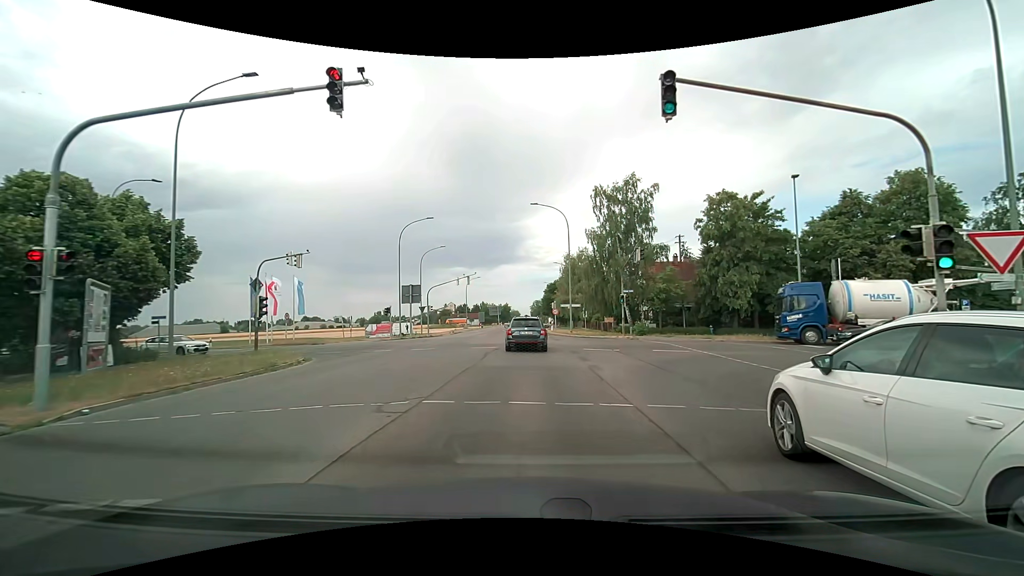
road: tertiary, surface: asphalt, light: Day
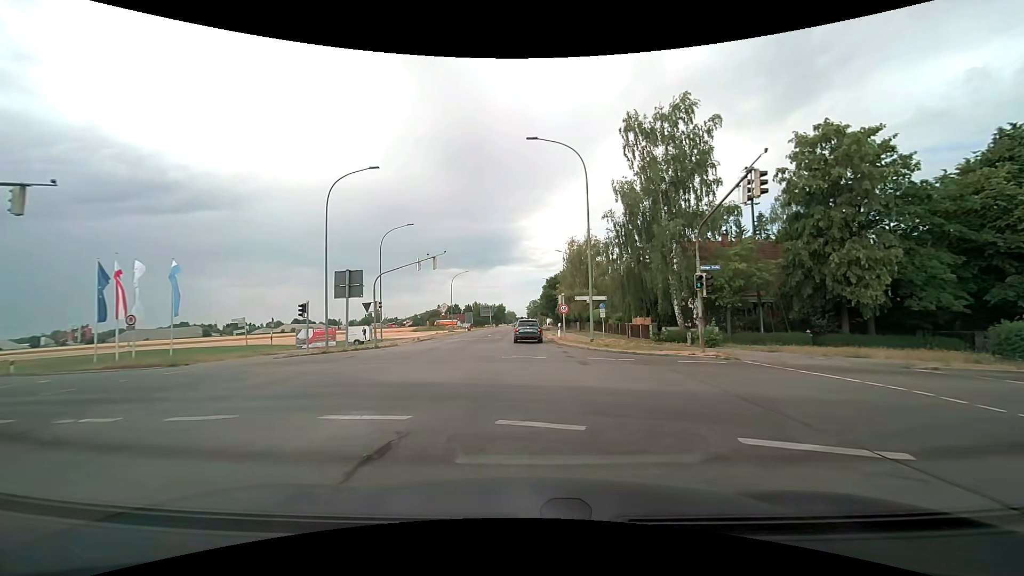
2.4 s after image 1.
(+0.3, +17.6) m; +1°
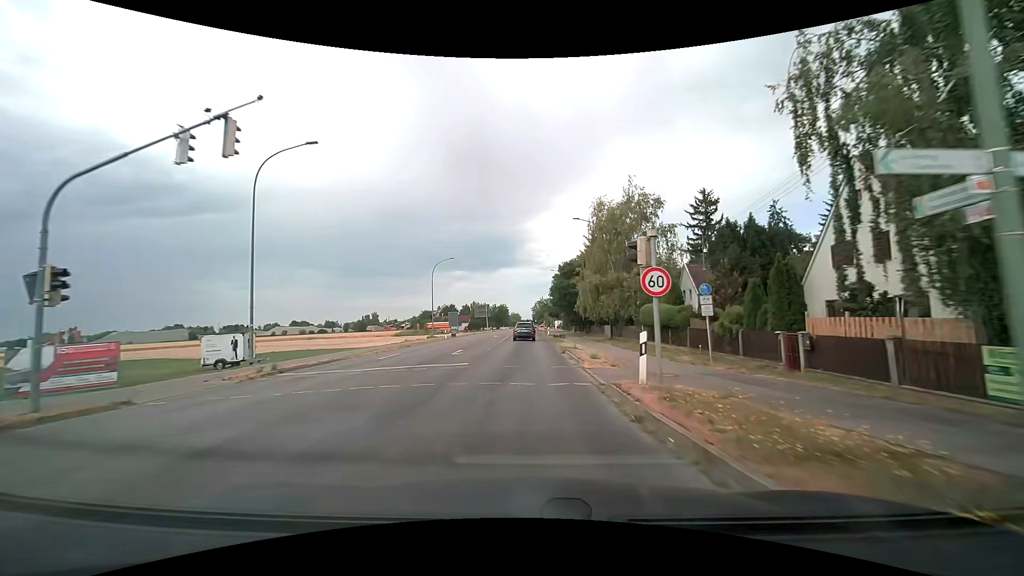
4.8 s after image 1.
(+0.1, +25.2) m; -1°
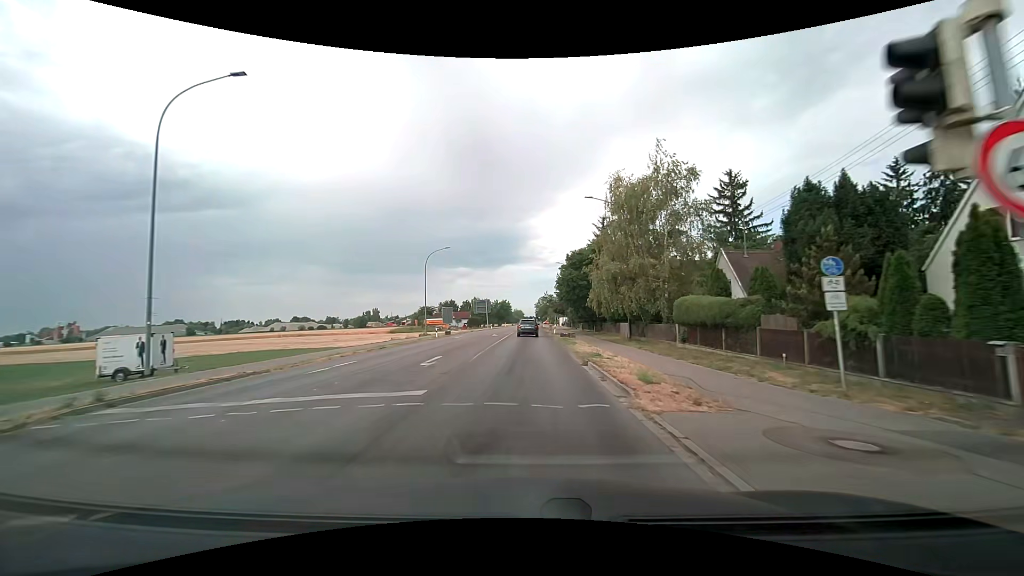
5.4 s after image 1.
(0.0, +7.7) m; 0°
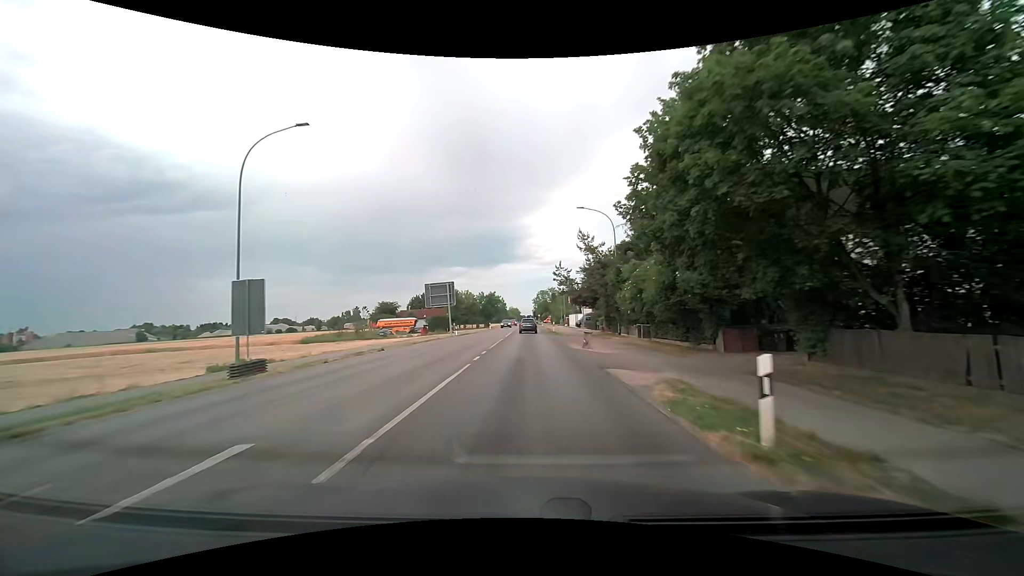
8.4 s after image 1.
(+0.2, +44.6) m; 0°
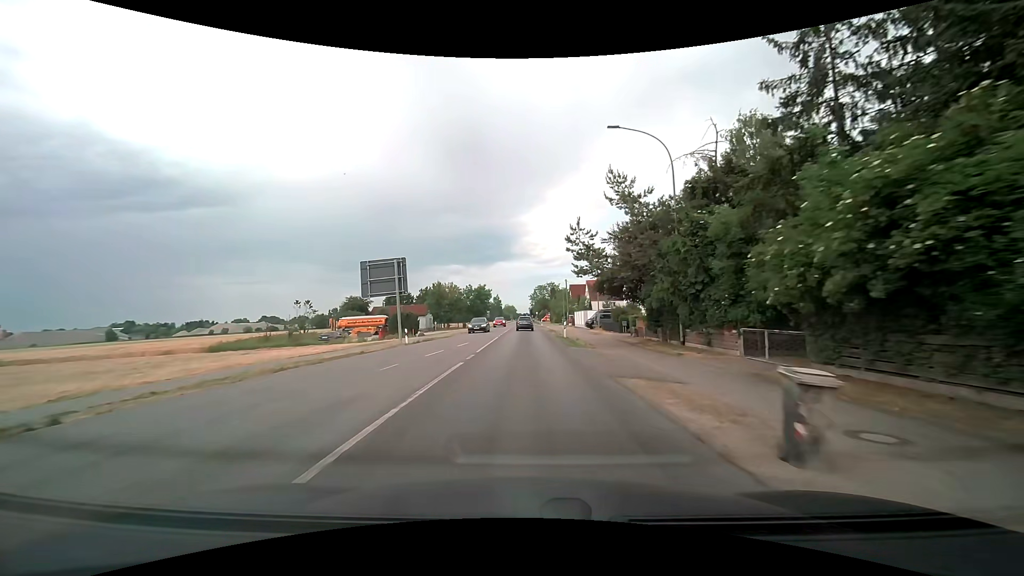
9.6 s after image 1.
(+0.1, +19.7) m; +1°
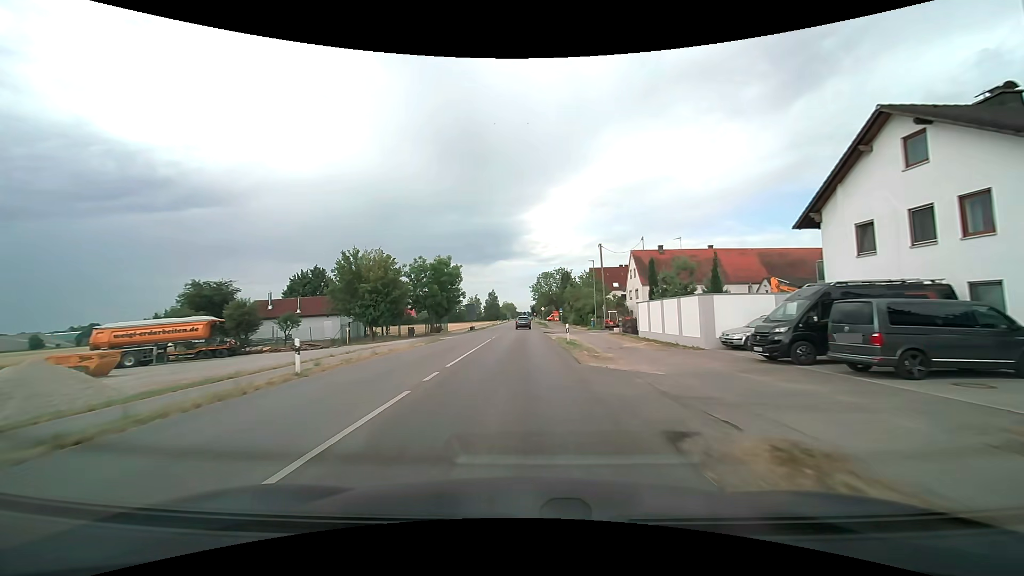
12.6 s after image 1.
(+0.1, +48.8) m; 0°
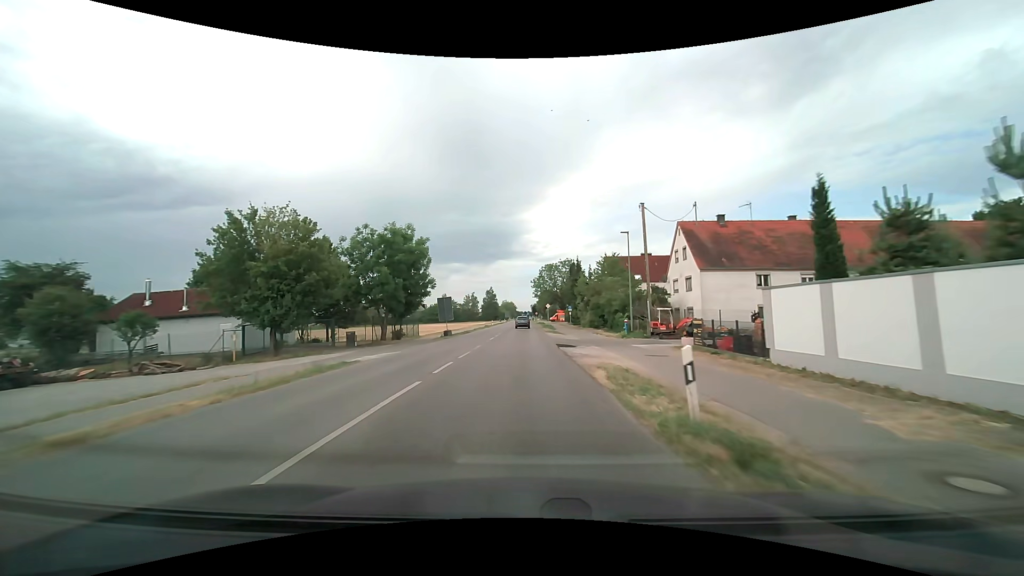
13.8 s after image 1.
(-0.1, +19.7) m; 0°
(0, +10) (0, +20) (0, +30) (0, +40) (0, +50) (-1, +60) (-1, +70) (-1, +80) (-1, +90) (-1, +100) m
